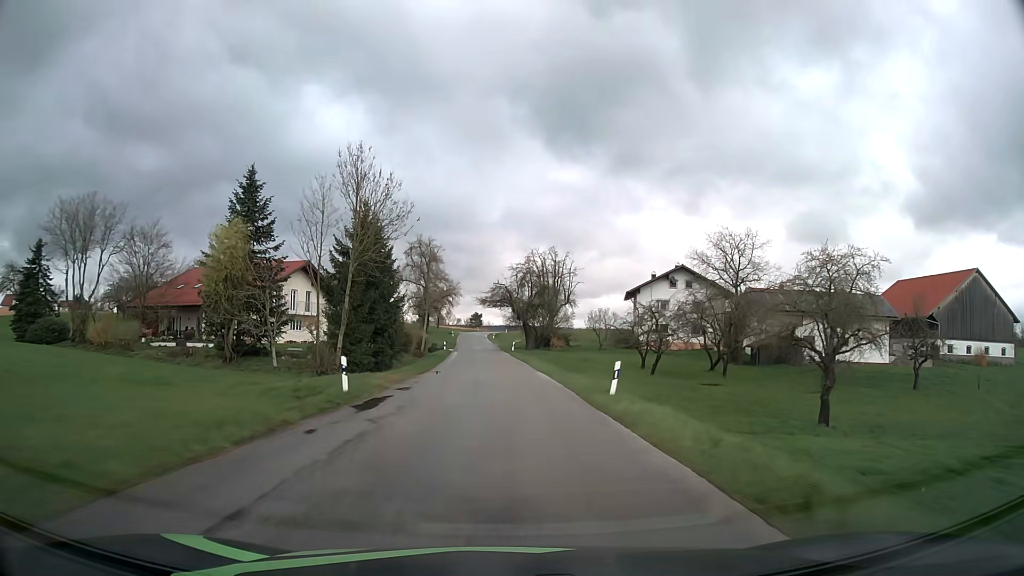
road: tertiary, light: Day
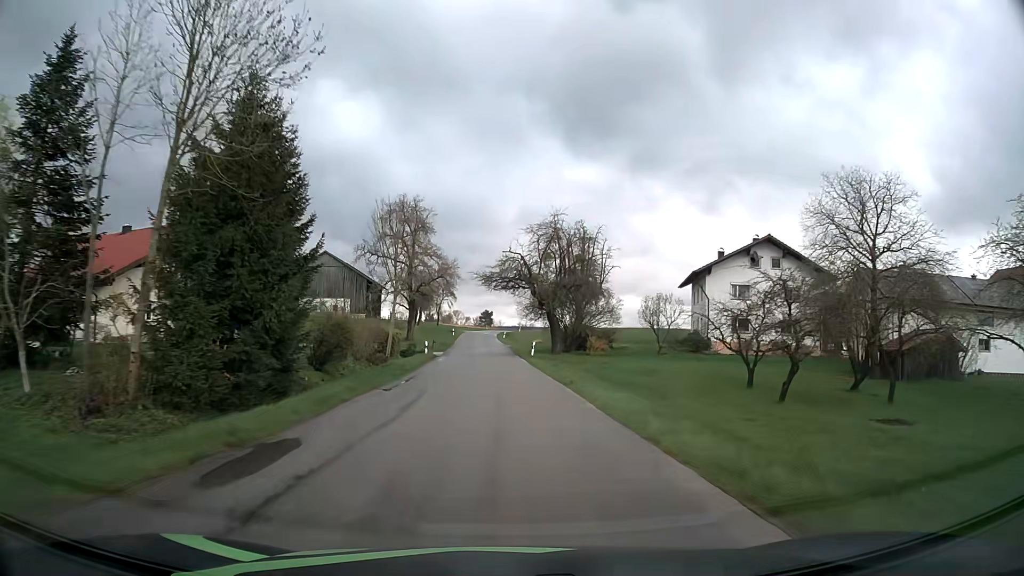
(-0.2, +23.9) m; -1°
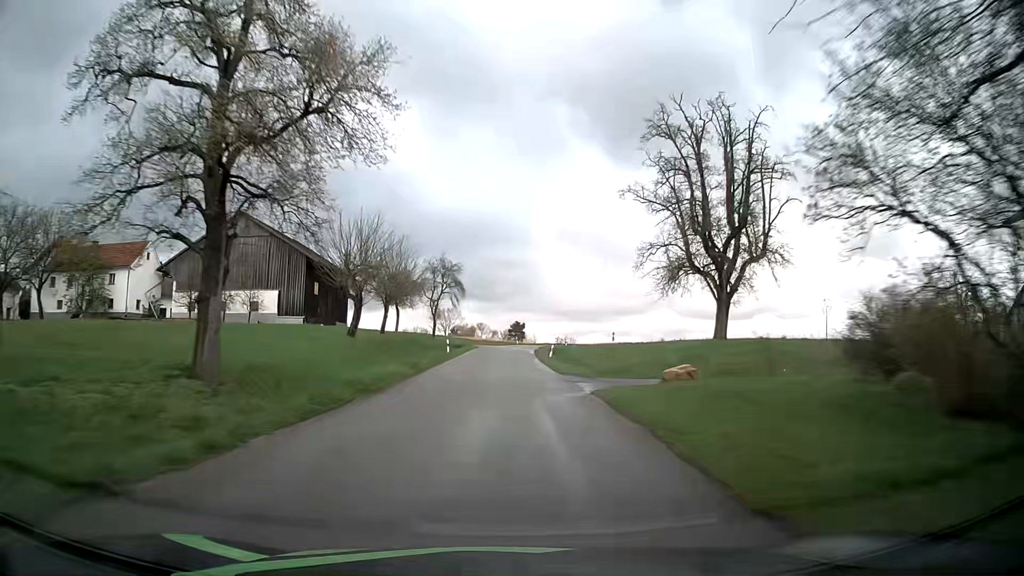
(-1.1, +47.2) m; -2°
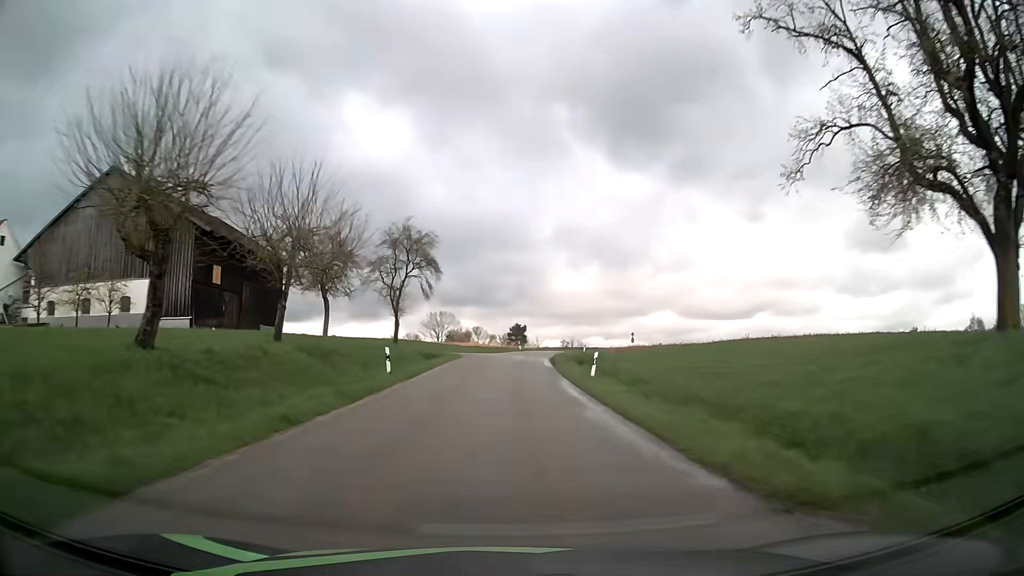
(-0.1, +23.2) m; 0°
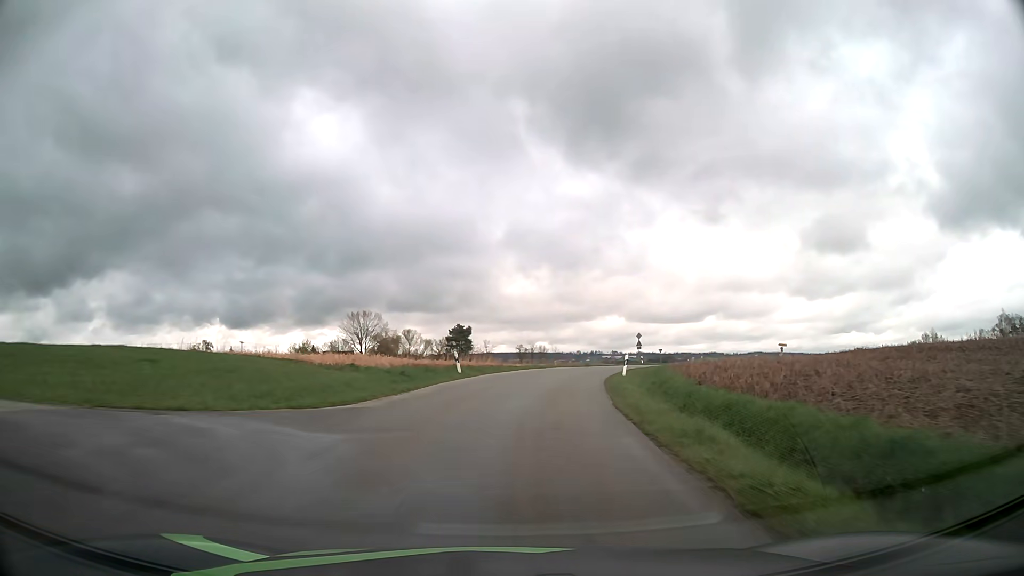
(+0.8, +44.8) m; +4°
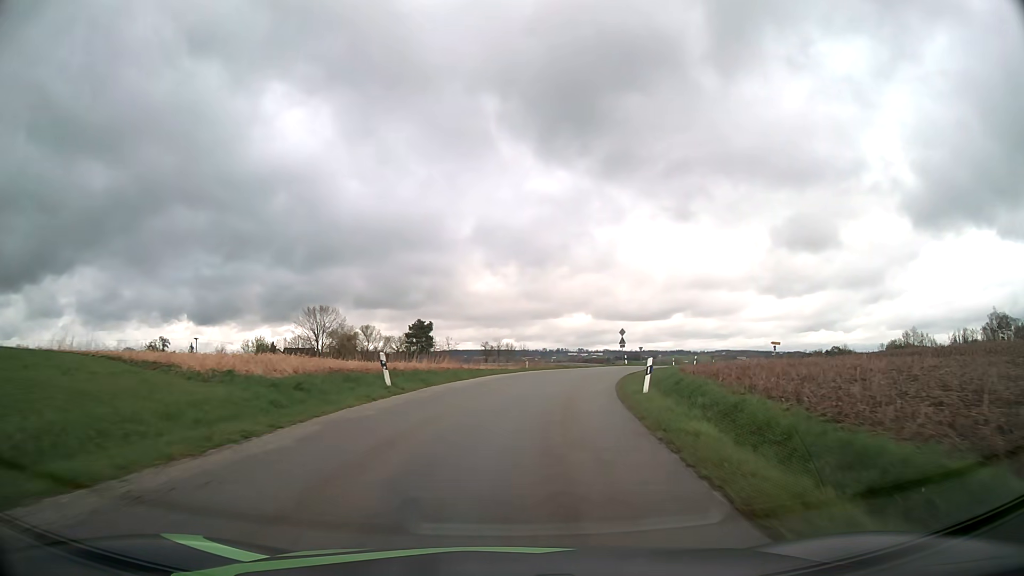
(+0.2, +10.3) m; +3°
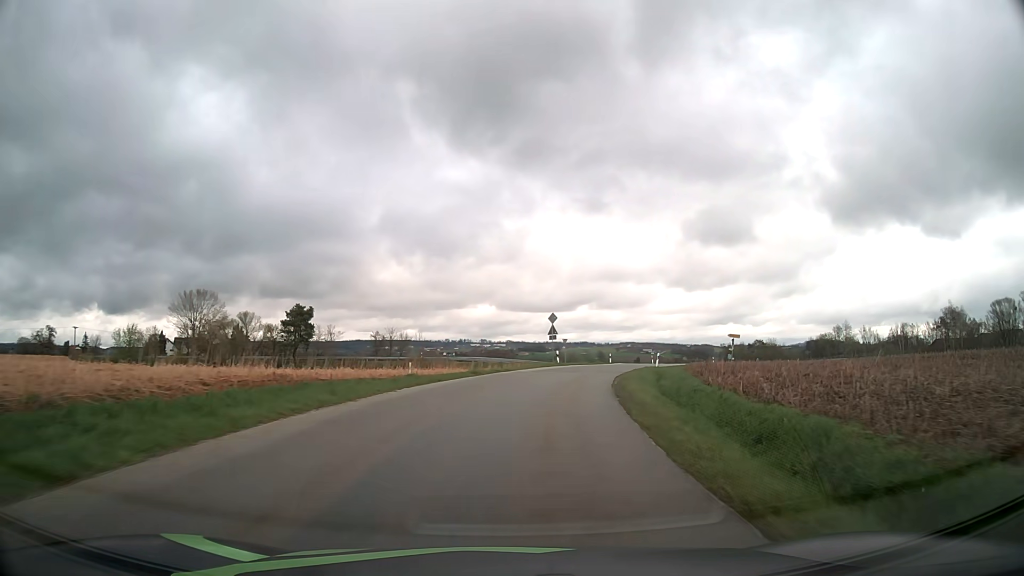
(+1.3, +19.5) m; +8°
(0, +10) (+2, +20) (+3, +30) (+6, +39) (+9, +49) (+13, +58) (+17, +67) (+16, +77) (+10, +85) (+1, +90) m
